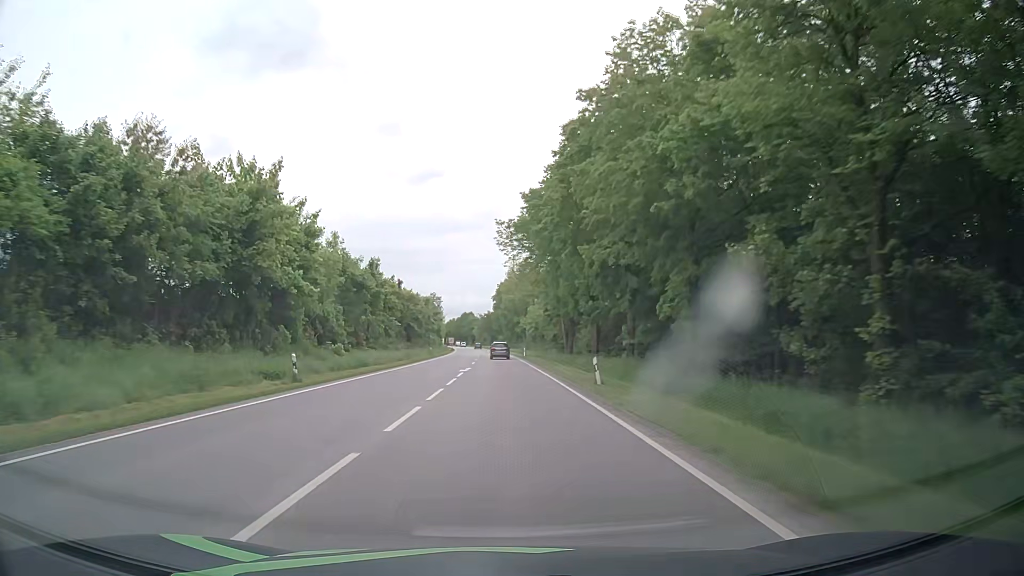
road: primary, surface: asphalt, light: Day
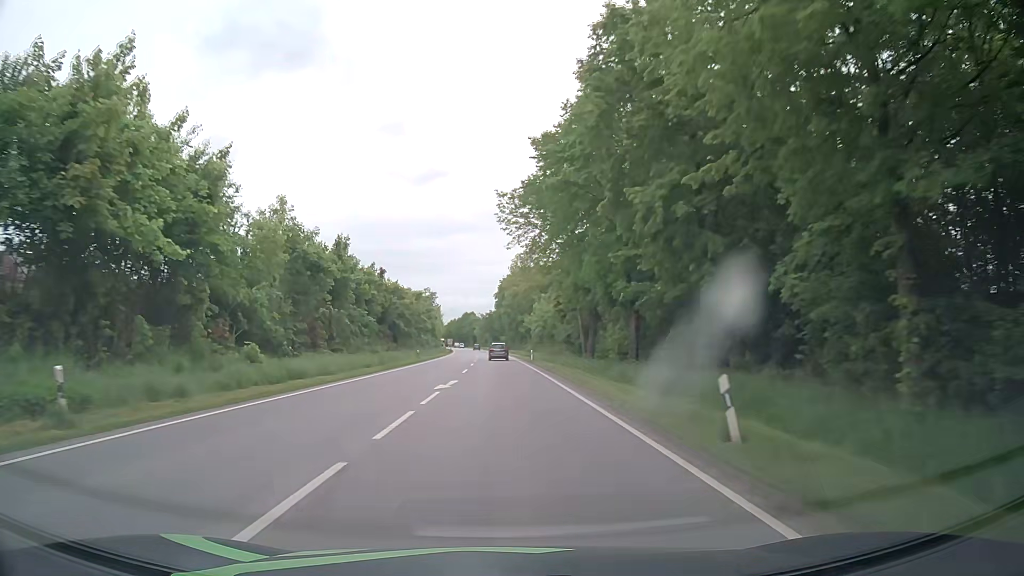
(0.0, +12.8) m; 0°
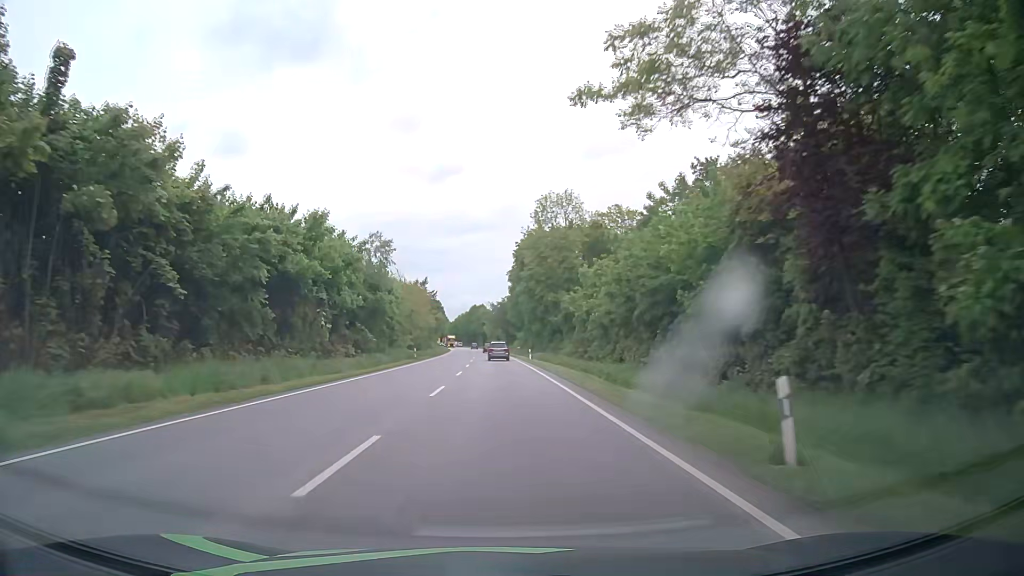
(-0.8, +51.5) m; -1°
(0, +10) (0, +20) (0, +30) (0, +40) (-1, +50) (-1, +60) (-1, +70) (-2, +80) (-2, +90) (-3, +100) m
